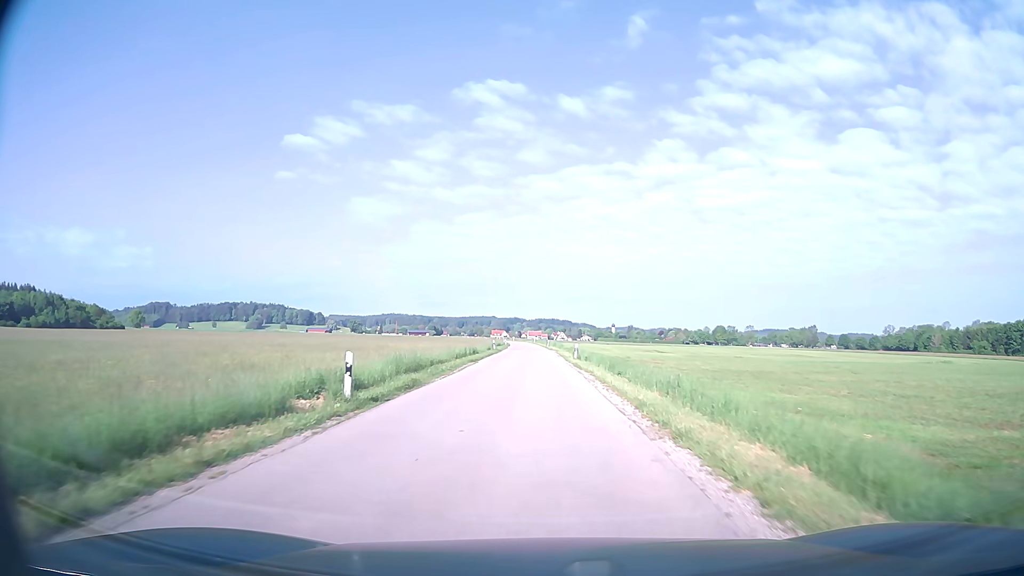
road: unclassified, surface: asphalt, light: Day
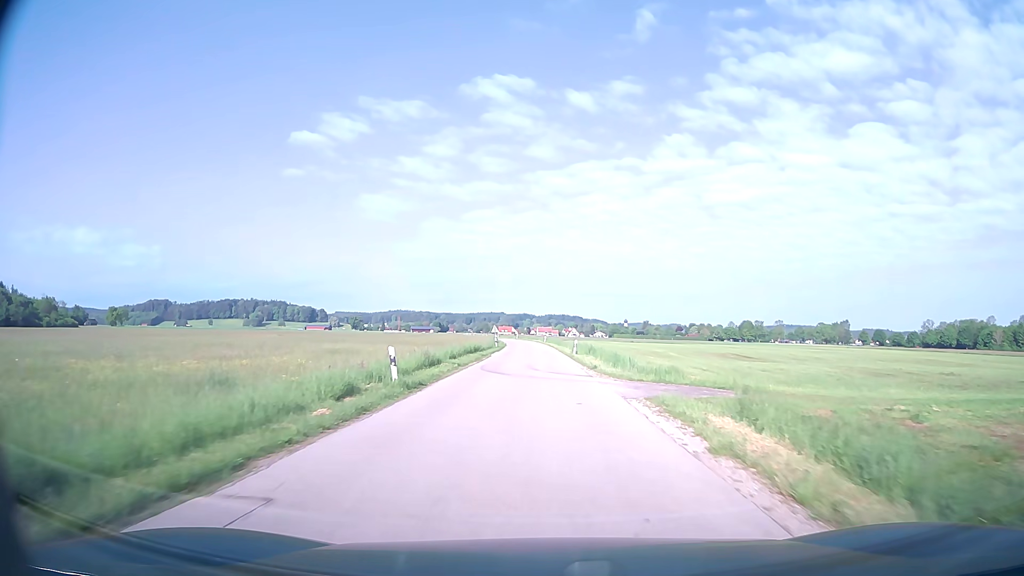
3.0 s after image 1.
(-0.7, +47.1) m; -1°
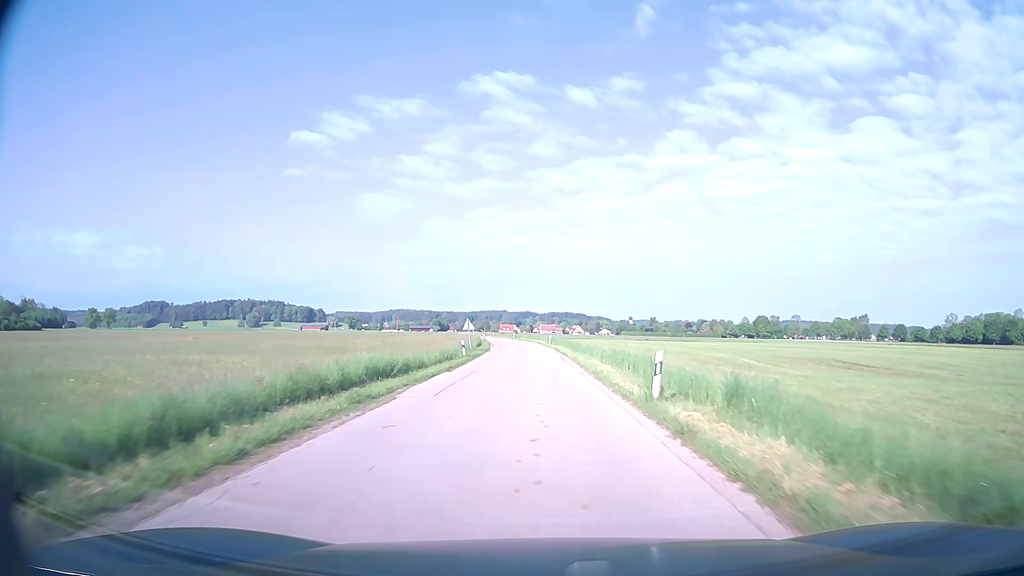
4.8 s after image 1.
(0.0, +29.3) m; 0°
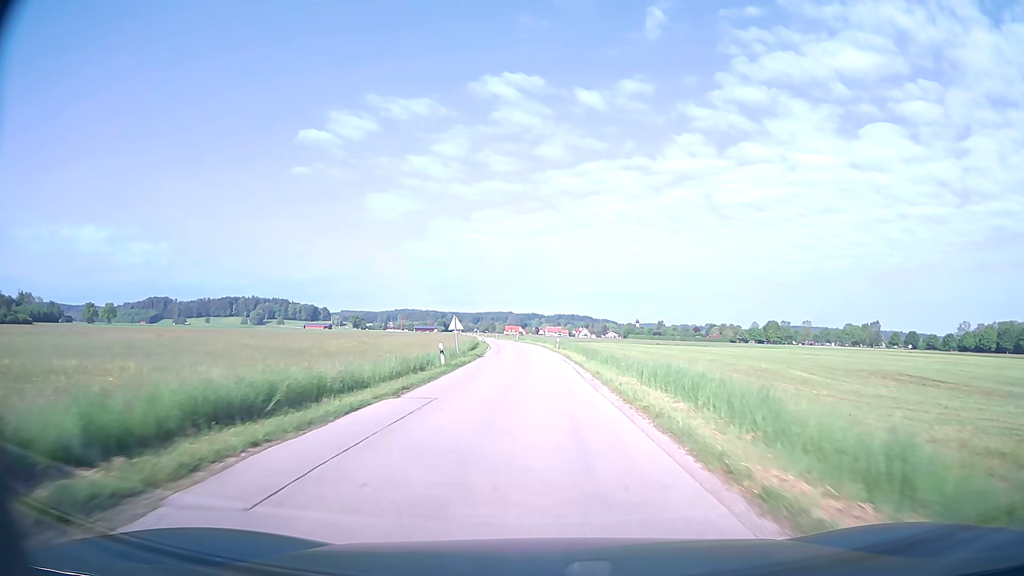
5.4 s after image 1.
(0.0, +9.9) m; -1°
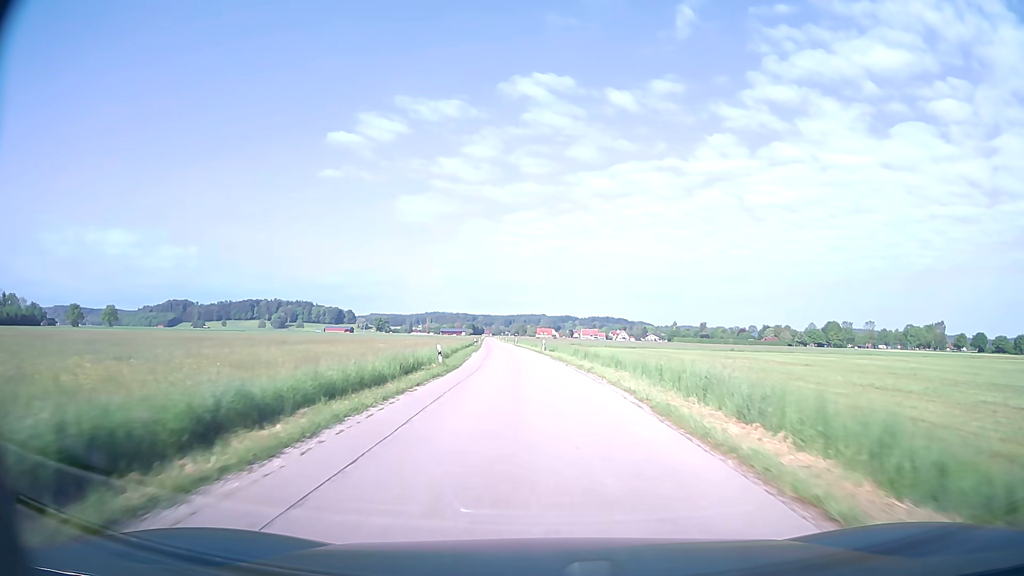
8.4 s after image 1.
(-1.1, +50.2) m; -3°
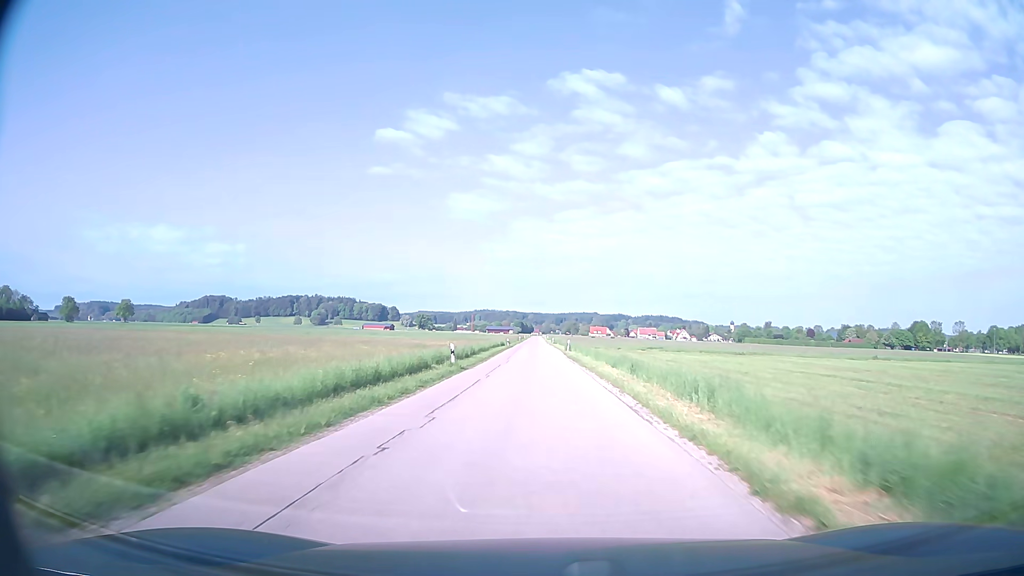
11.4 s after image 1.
(-2.1, +51.2) m; -4°
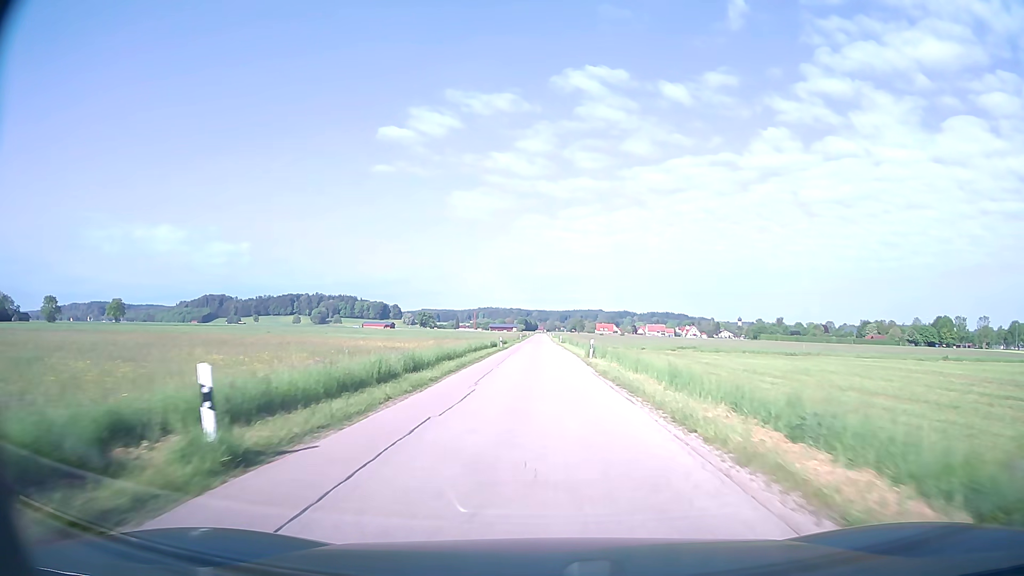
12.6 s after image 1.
(-0.1, +20.9) m; 0°
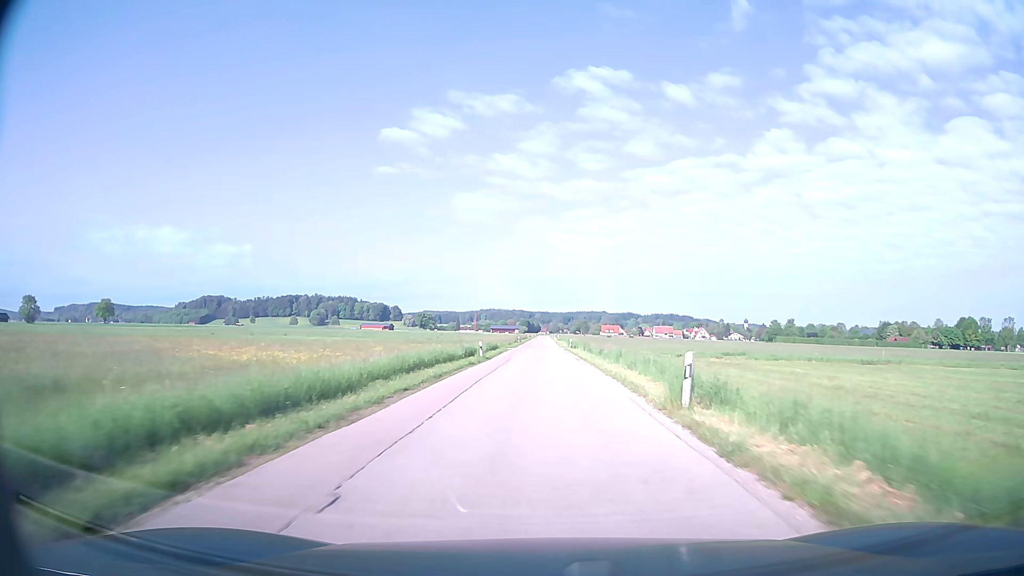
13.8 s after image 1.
(-0.1, +21.1) m; 0°
(0, +10) (0, +20) (0, +30) (0, +40) (0, +50) (0, +60) (0, +70) (0, +80) (0, +90) (0, +100) m
